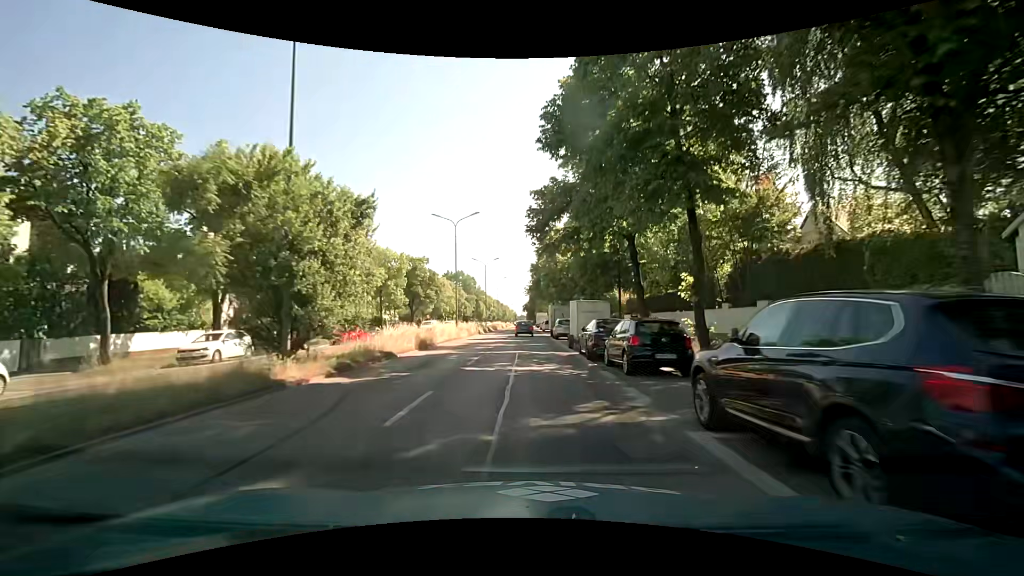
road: primary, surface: asphalt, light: Day
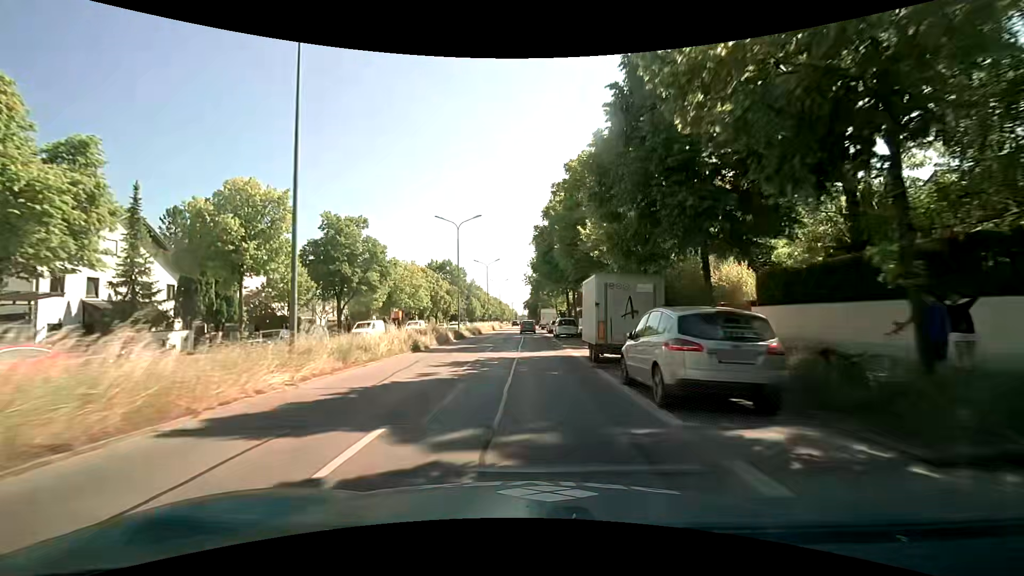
(0.0, +29.6) m; +1°
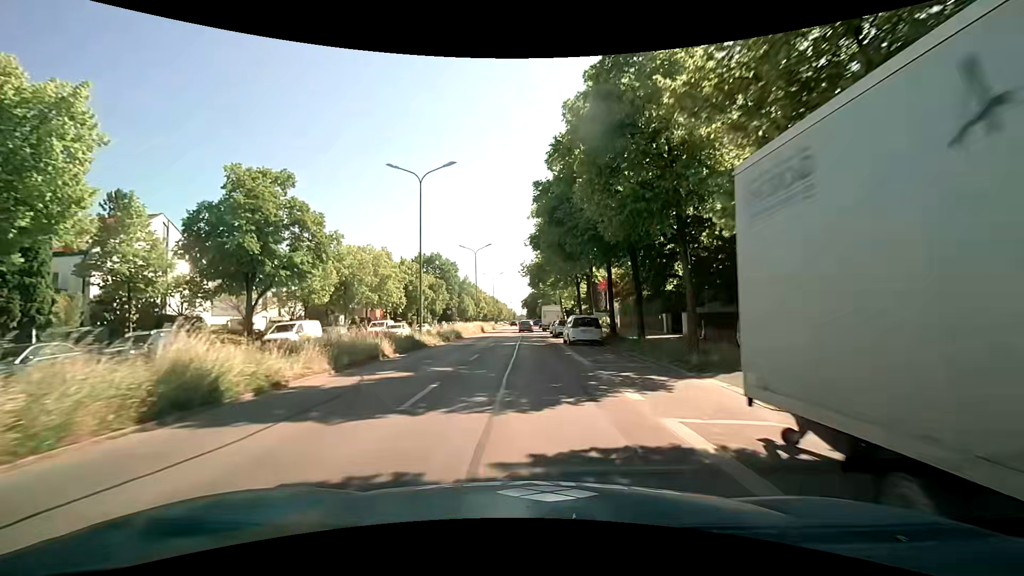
(-0.1, +14.7) m; -1°
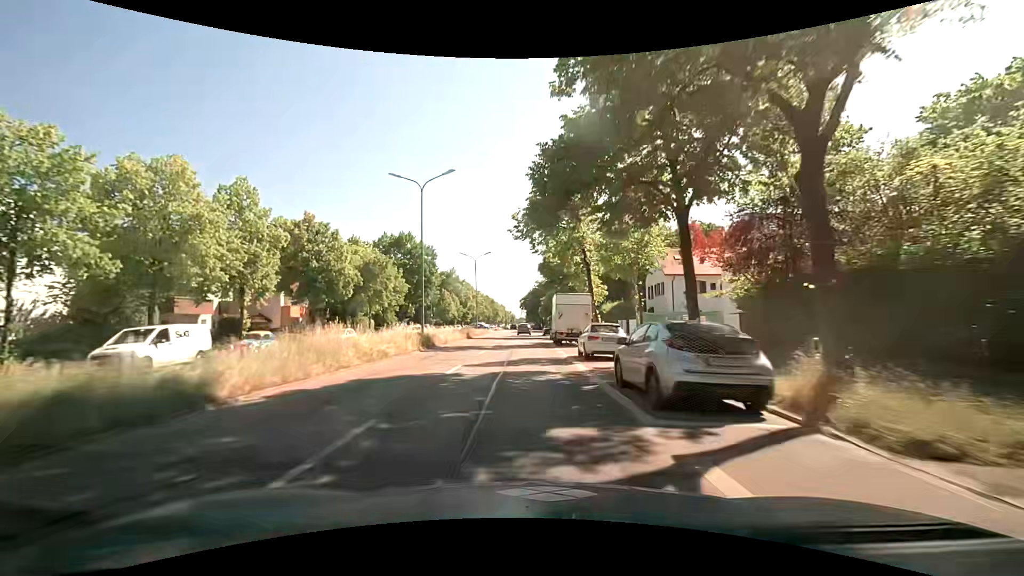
(+0.2, +31.4) m; 0°
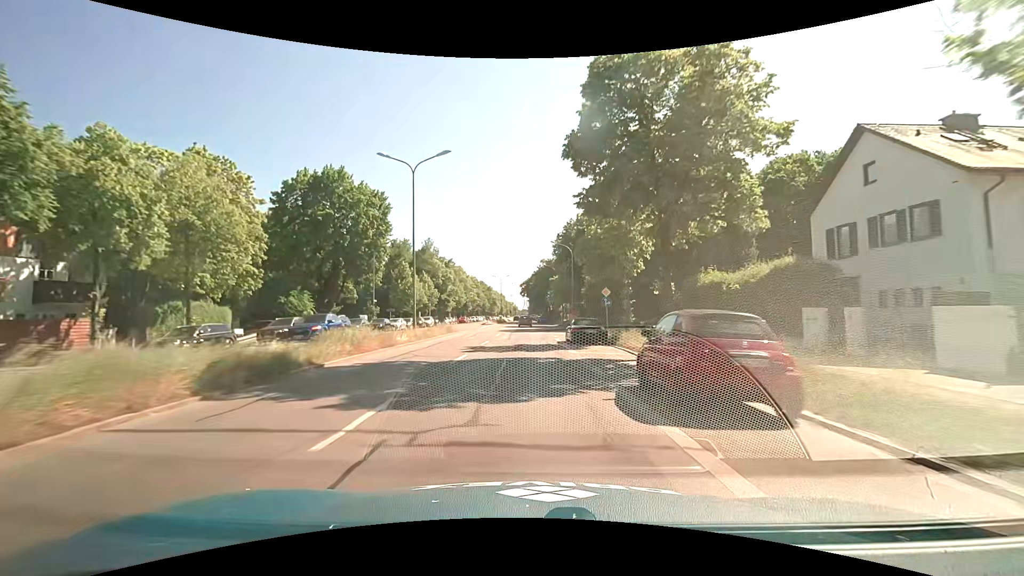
(+0.1, +36.0) m; +1°
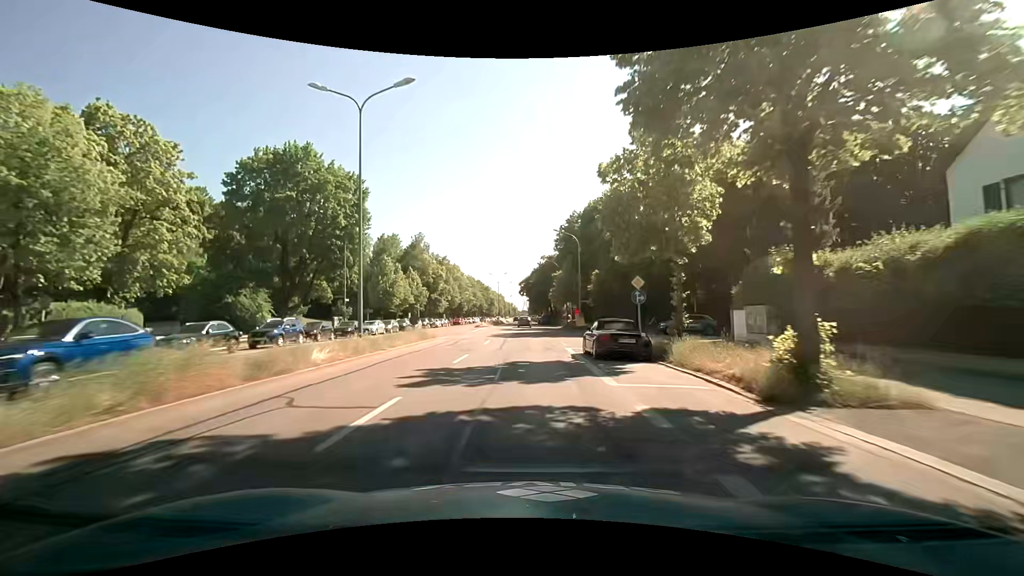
(-0.1, +8.6) m; 0°
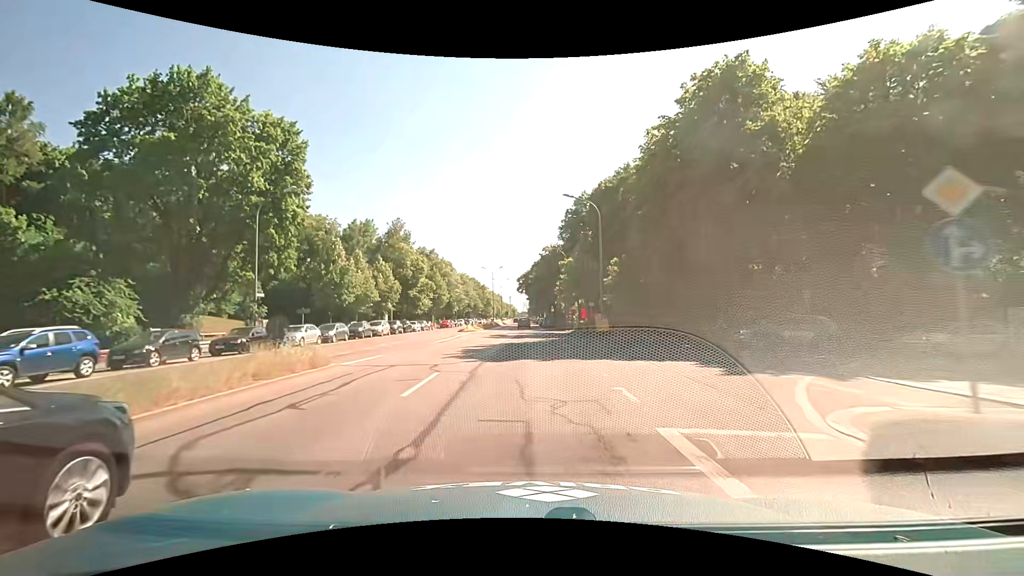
(-0.1, +15.3) m; -1°
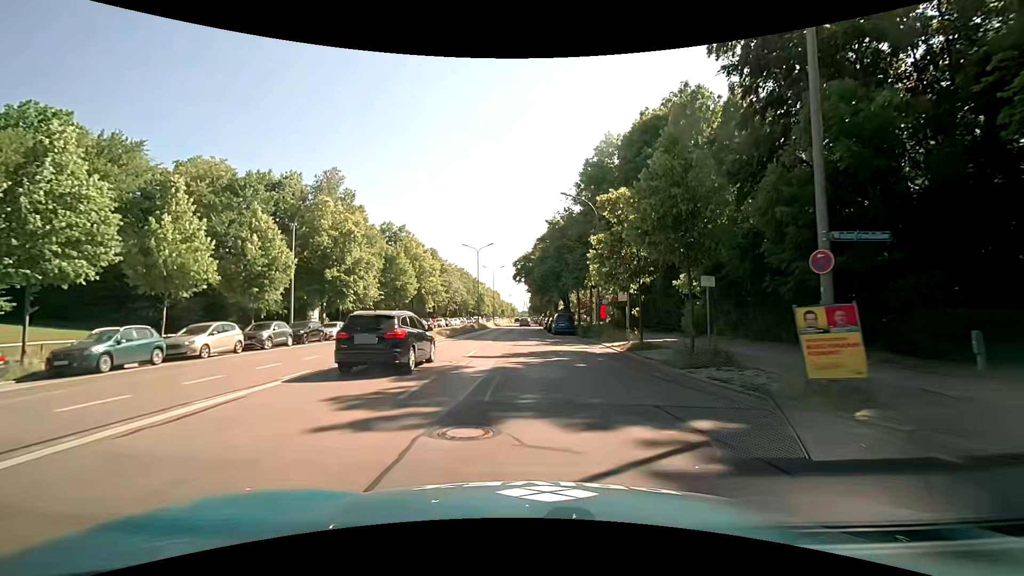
(+0.1, +27.0) m; 0°
(0, +10) (0, +20) (0, +30) (0, +40) (0, +50) (0, +60) (0, +70) (0, +80) (+1, +90) (+1, +100) m
